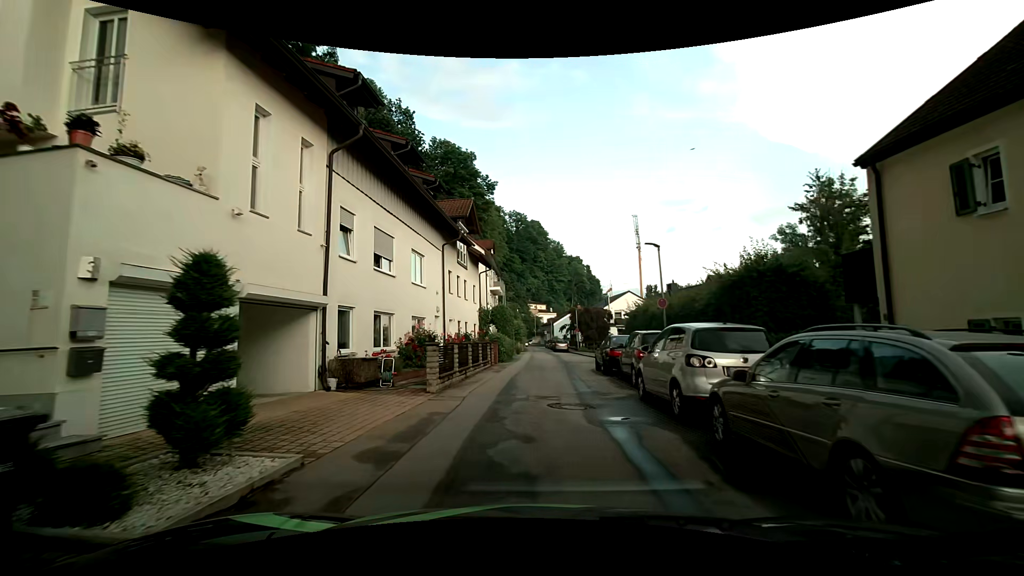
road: residential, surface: asphalt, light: Day
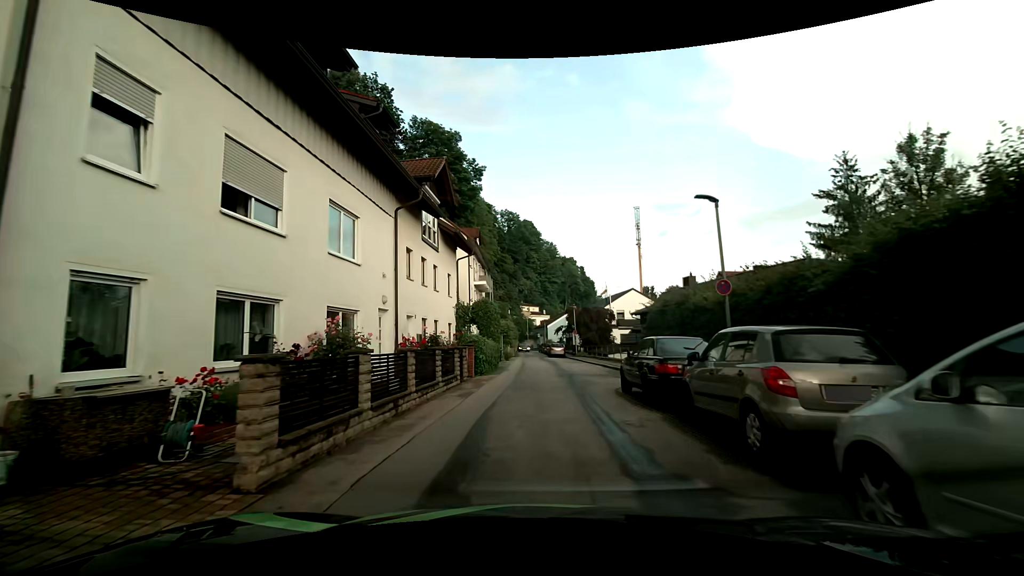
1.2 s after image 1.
(+0.1, +7.5) m; +1°
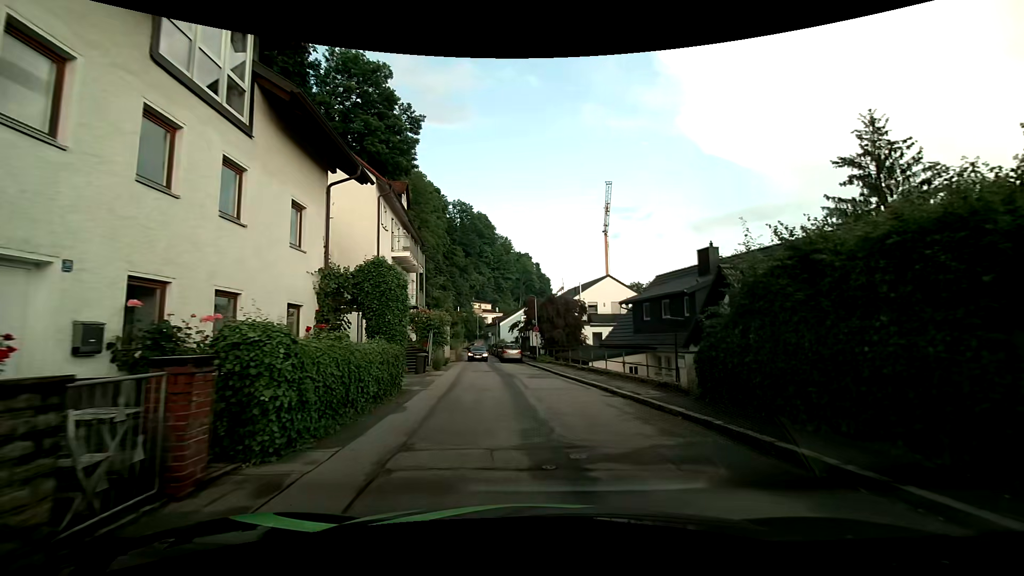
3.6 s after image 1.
(+0.3, +13.5) m; +6°
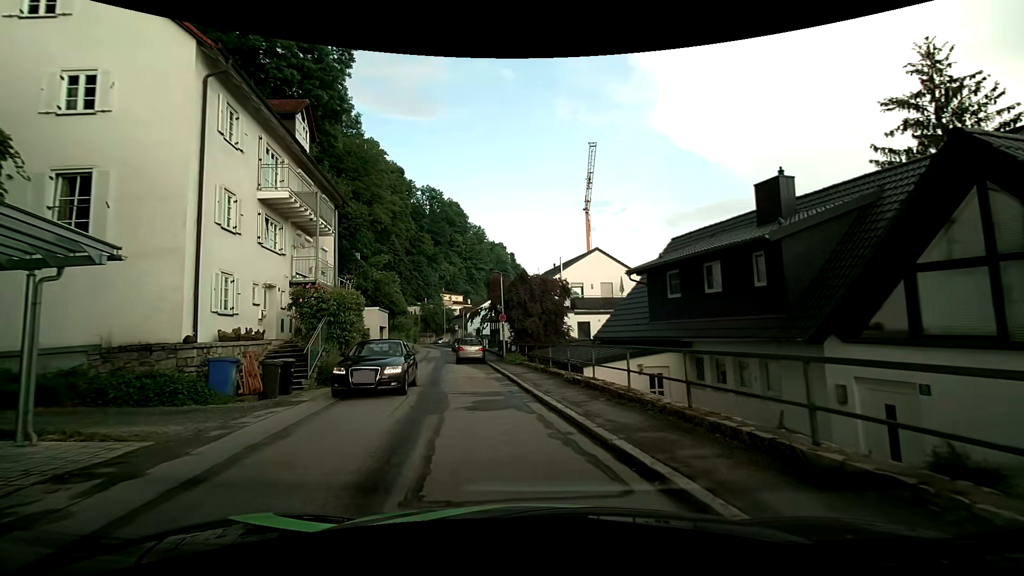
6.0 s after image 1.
(+0.4, +10.8) m; +2°
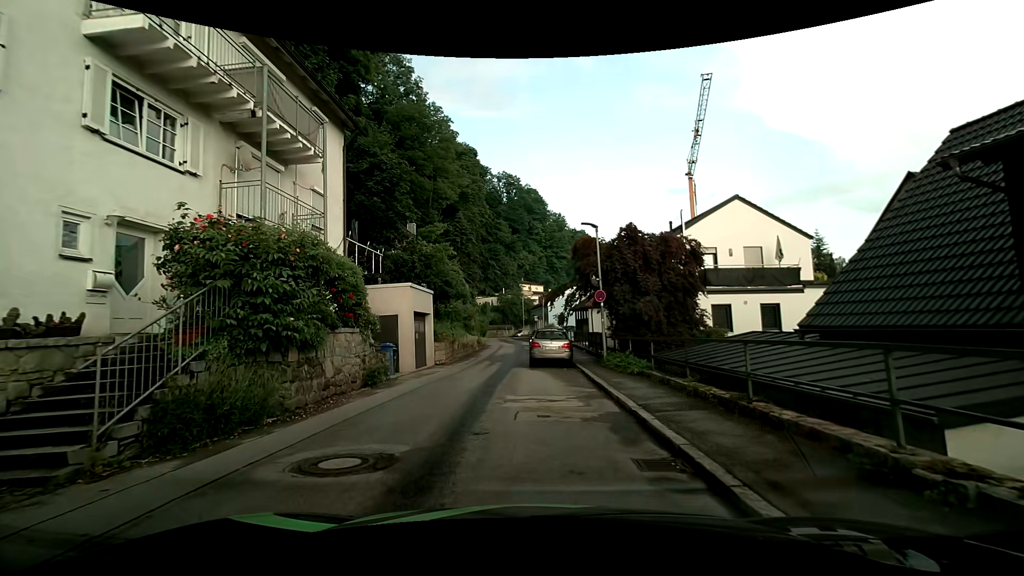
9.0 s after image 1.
(-0.8, +10.4) m; -10°
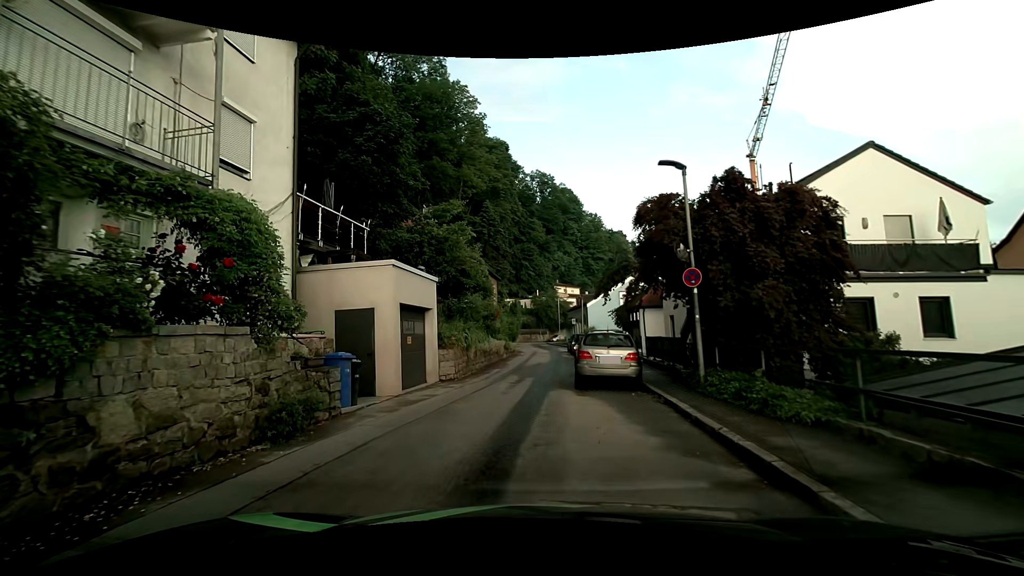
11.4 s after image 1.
(-0.1, +6.9) m; -3°
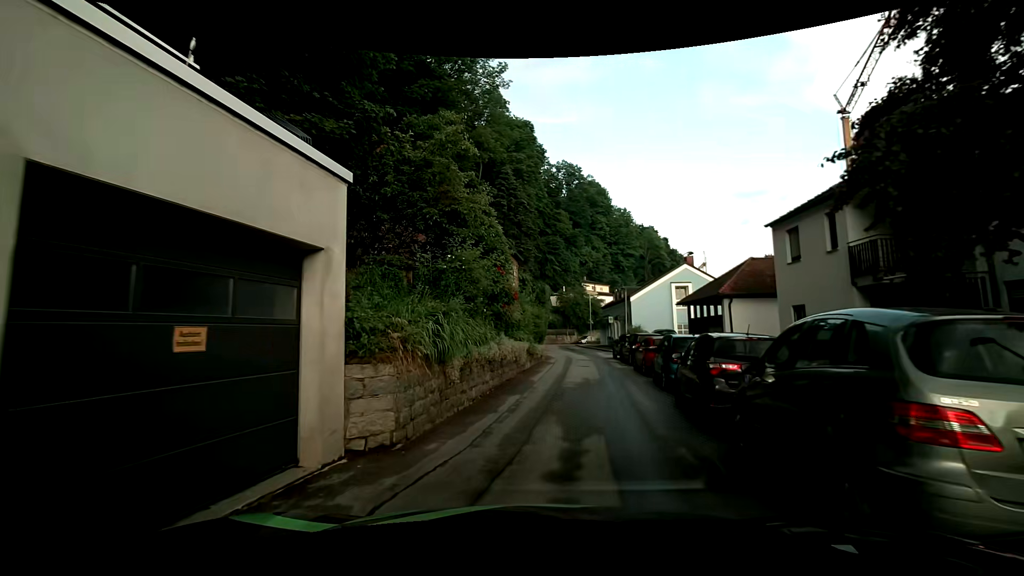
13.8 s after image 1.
(-0.6, +10.7) m; -4°
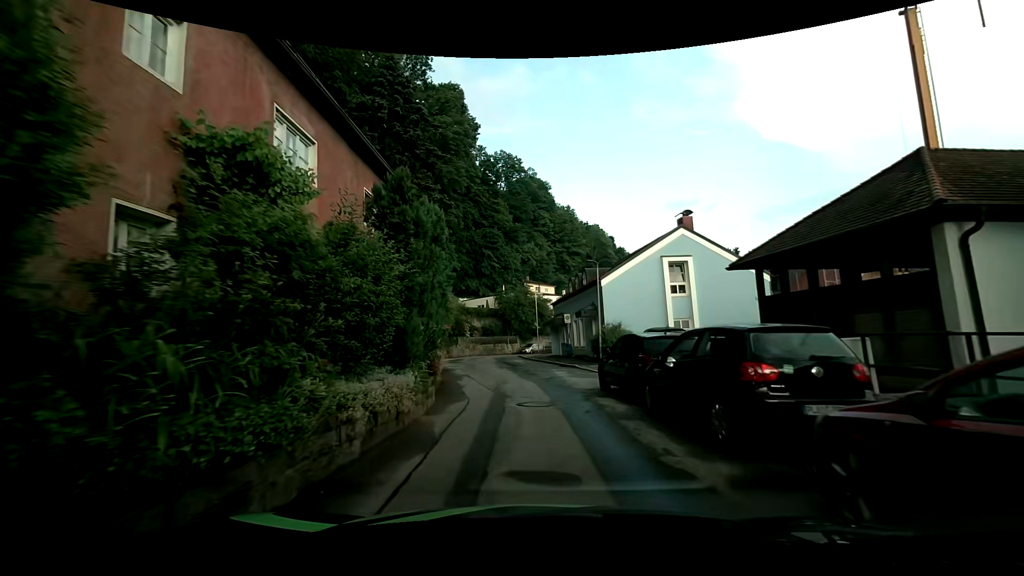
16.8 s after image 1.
(+1.9, +17.4) m; +8°
